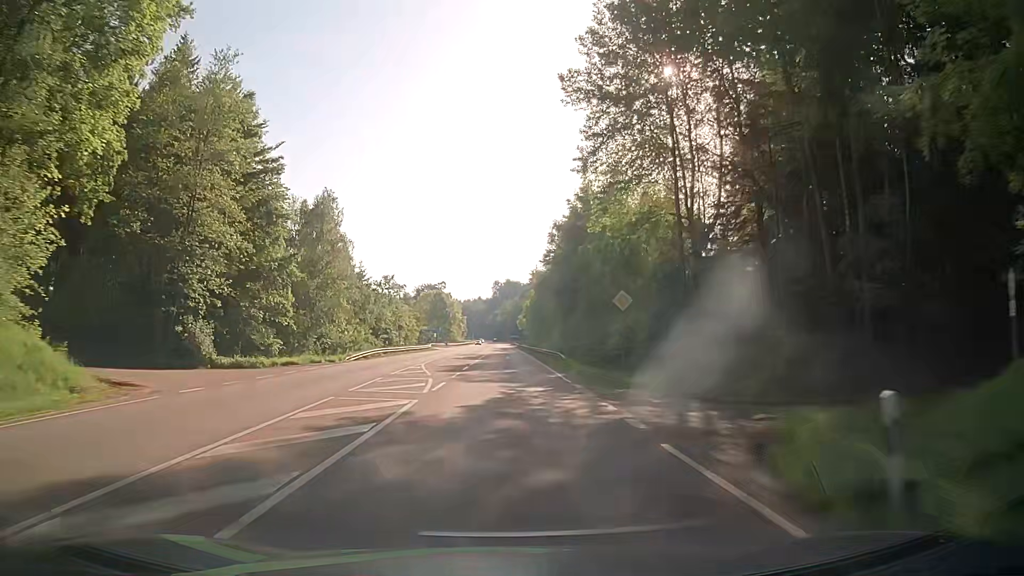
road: secondary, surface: asphalt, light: Day
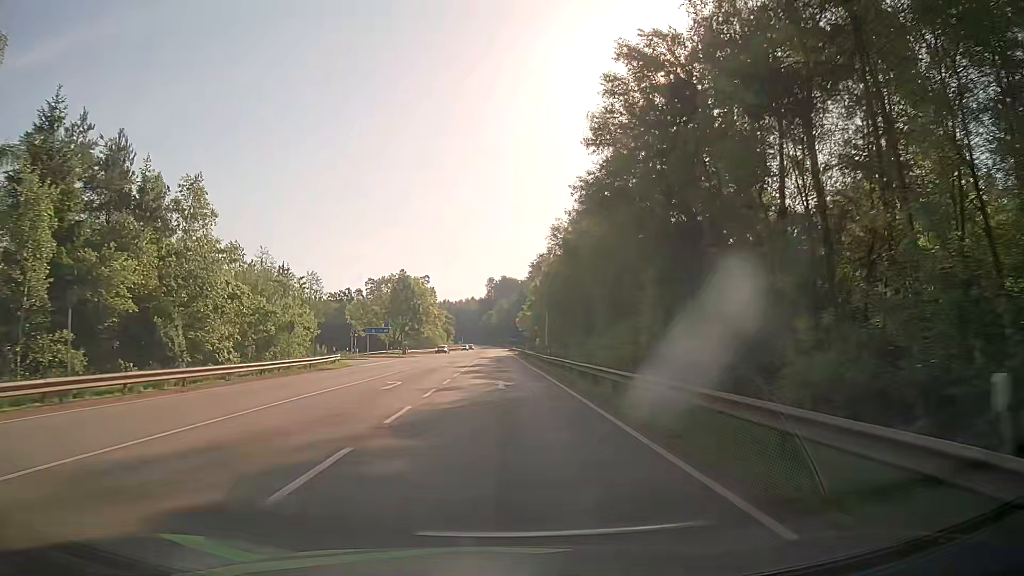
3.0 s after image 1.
(-0.2, +54.1) m; 0°
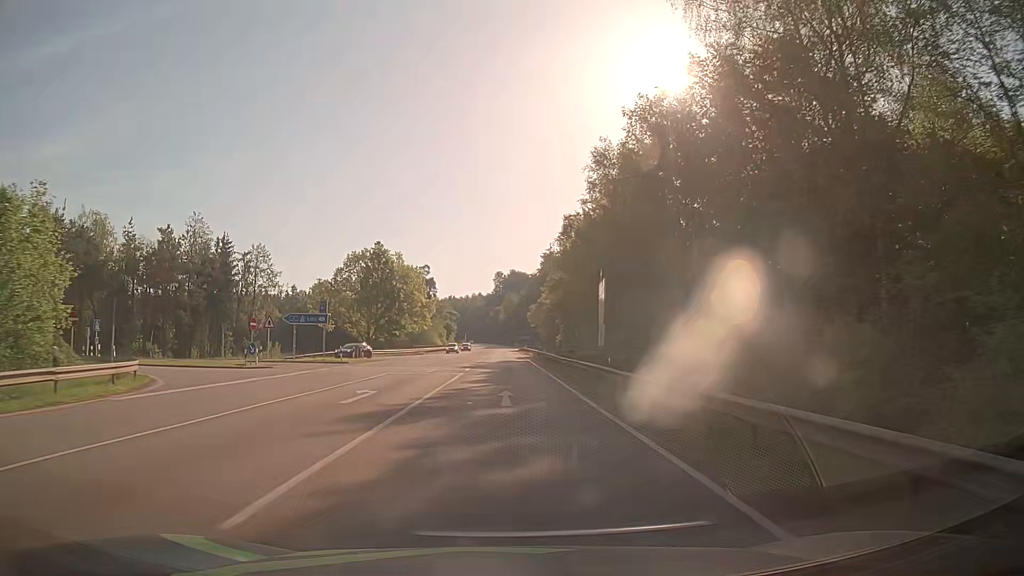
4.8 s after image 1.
(-0.2, +30.9) m; -1°
(0, +10) (0, +20) (0, +30) (0, +40) (0, +50) (0, +60) (0, +70) (0, +80) (0, +90) (0, +100) m
